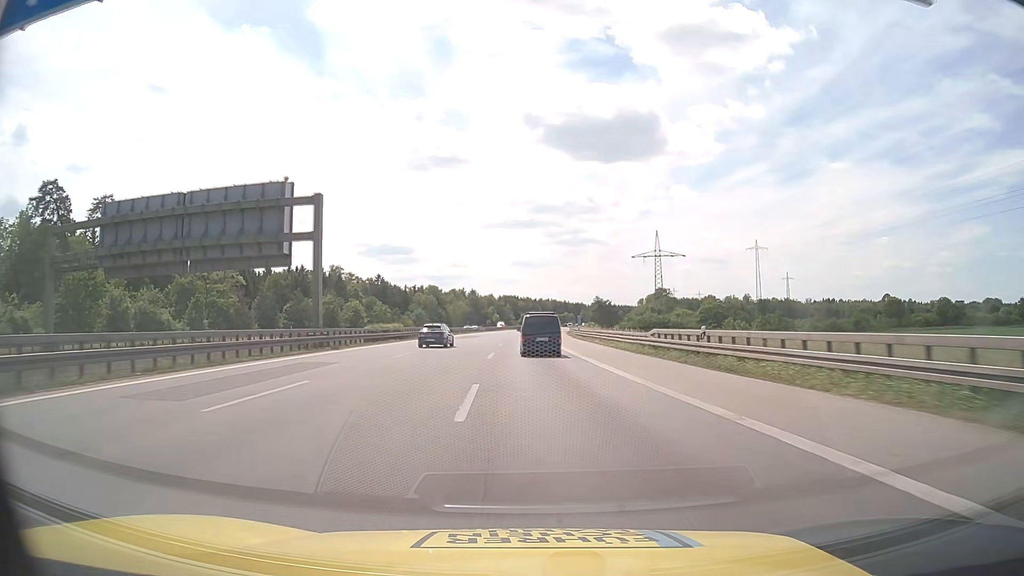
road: motorway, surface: asphalt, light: Day
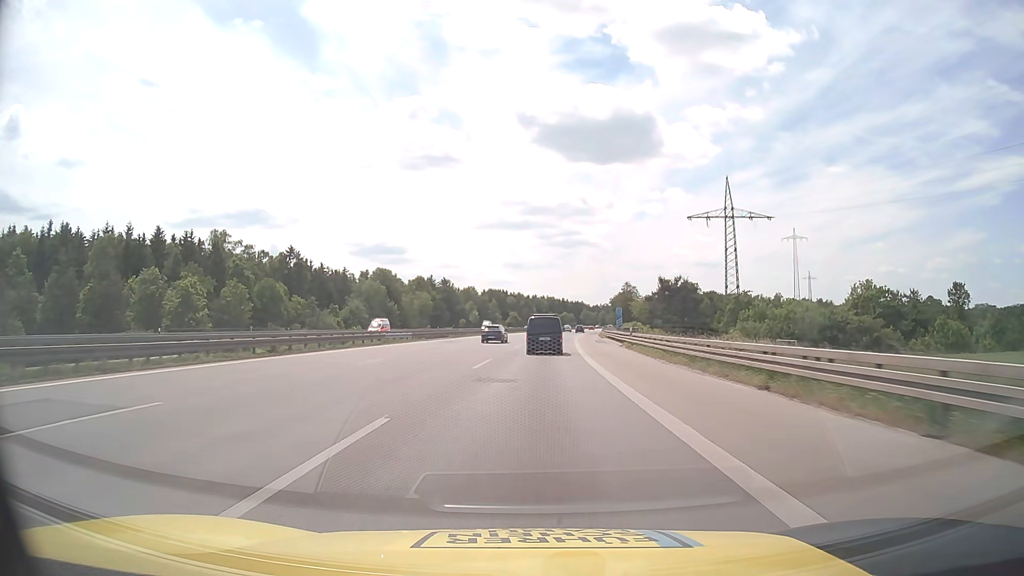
(+0.5, +78.4) m; +1°
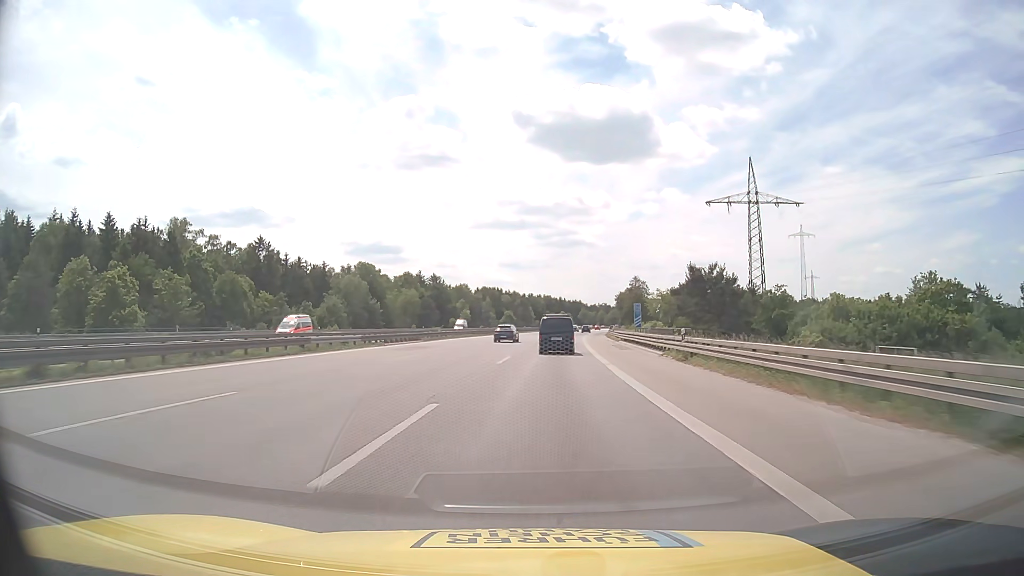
(0.0, +15.7) m; 0°
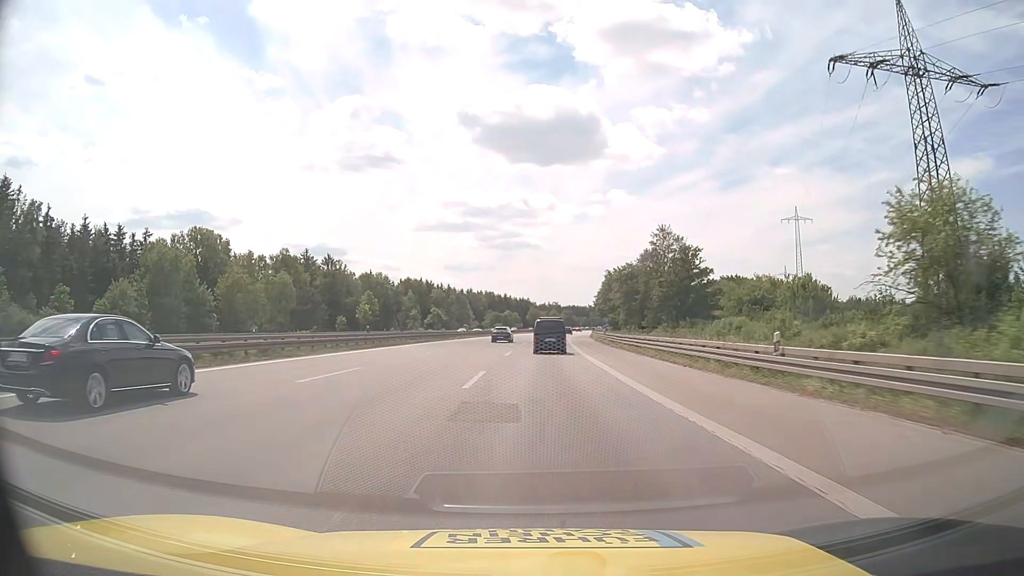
(+2.6, +63.0) m; +5°
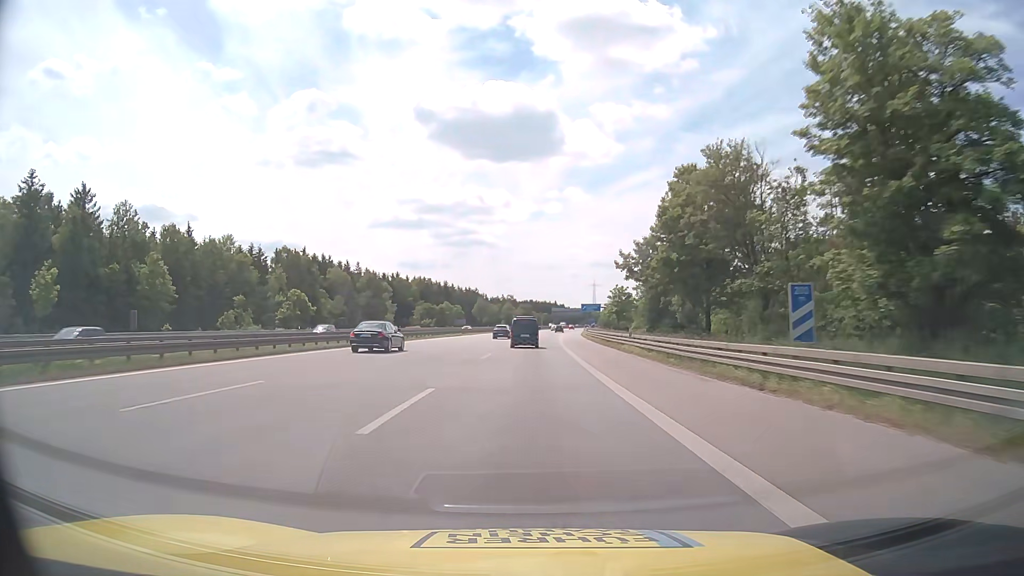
(+3.0, +79.0) m; +4°
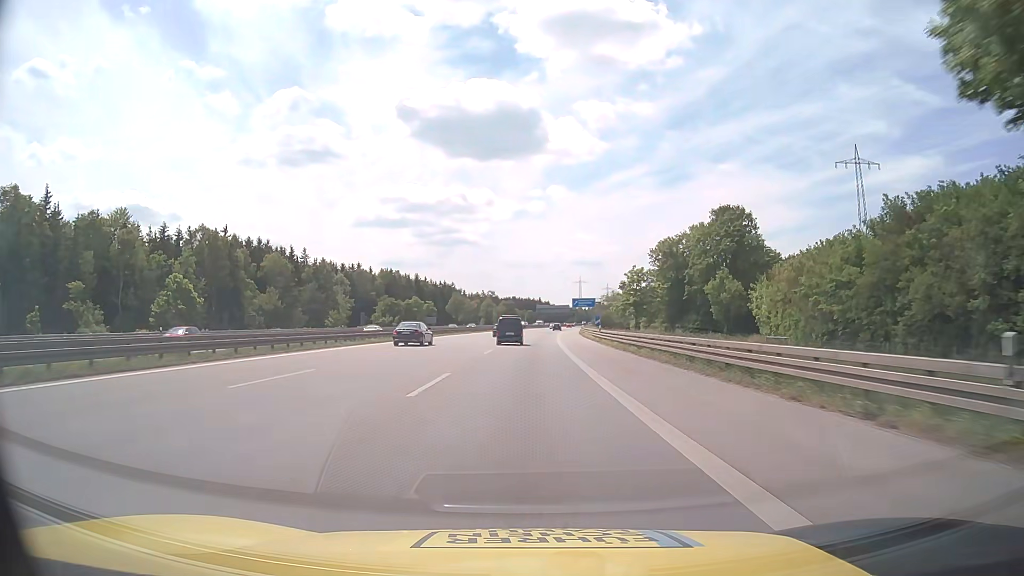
(+0.4, +31.6) m; +2°
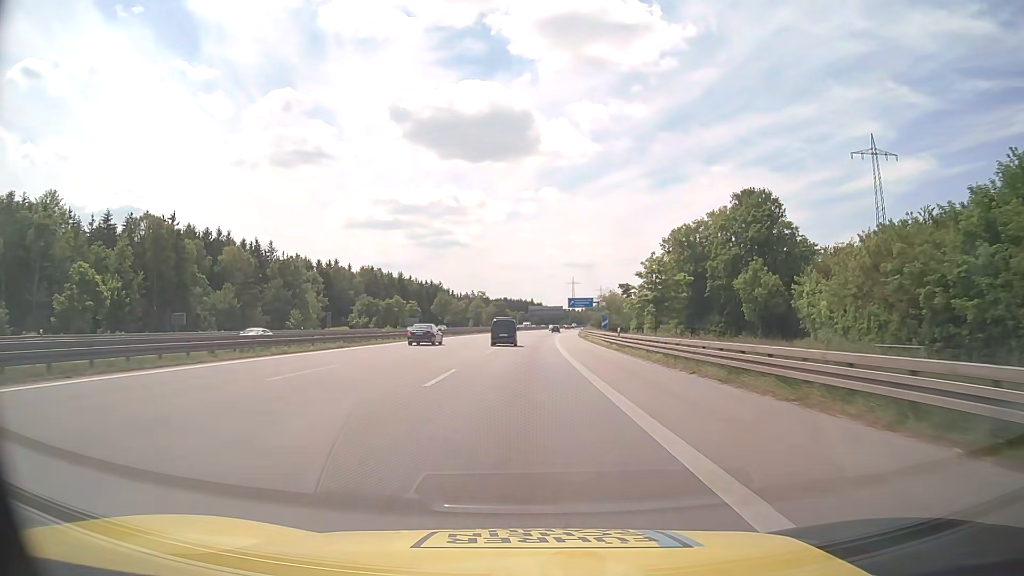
(+0.1, +15.8) m; +1°
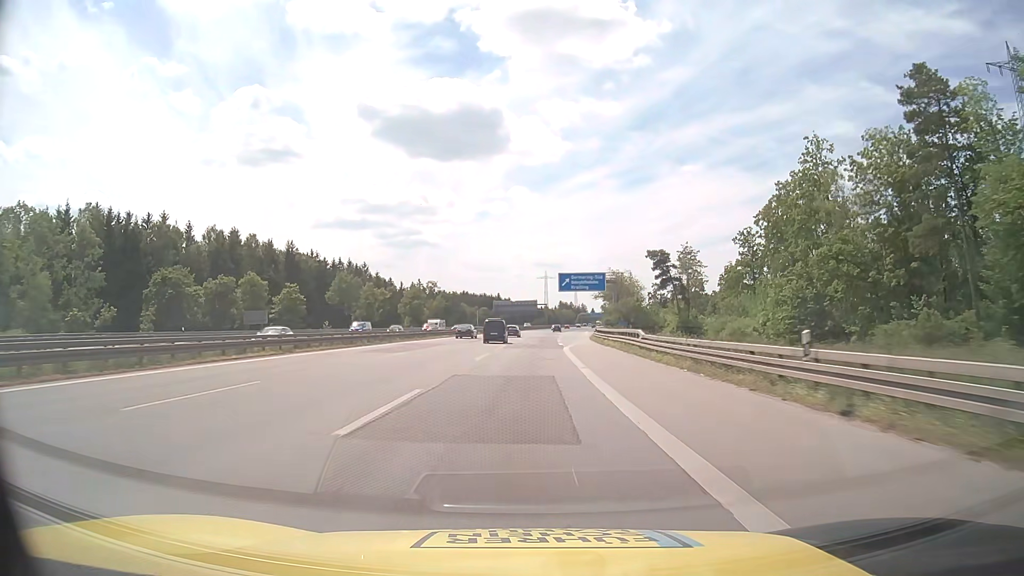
(+1.8, +79.0) m; +3°
(0, +10) (0, +20) (0, +30) (+1, +40) (+1, +50) (+2, +60) (+2, +70) (+3, +80) (+4, +90) (+5, +100) m
